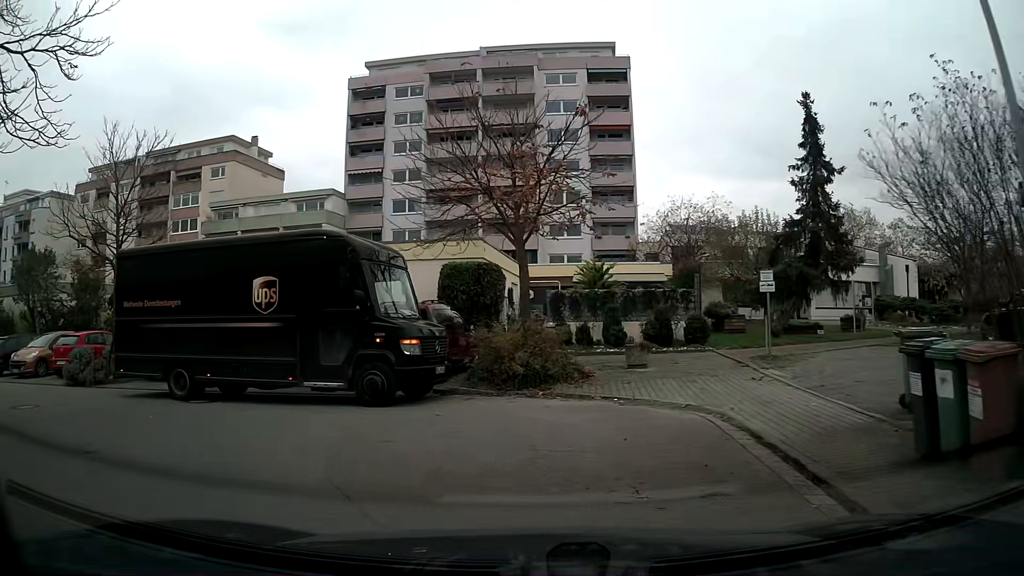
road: residential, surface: asphalt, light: Day
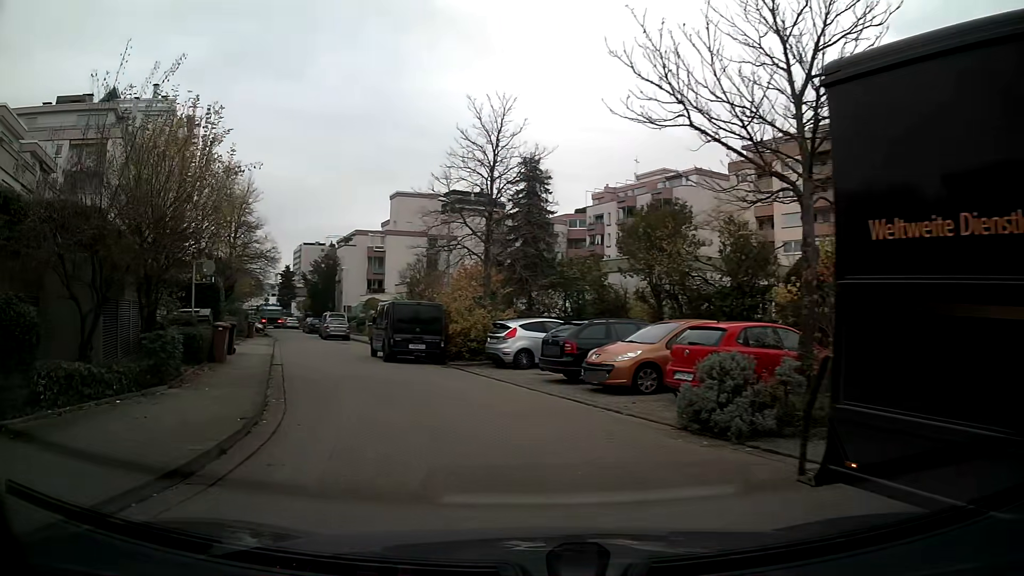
(-5.4, +9.3) m; -57°
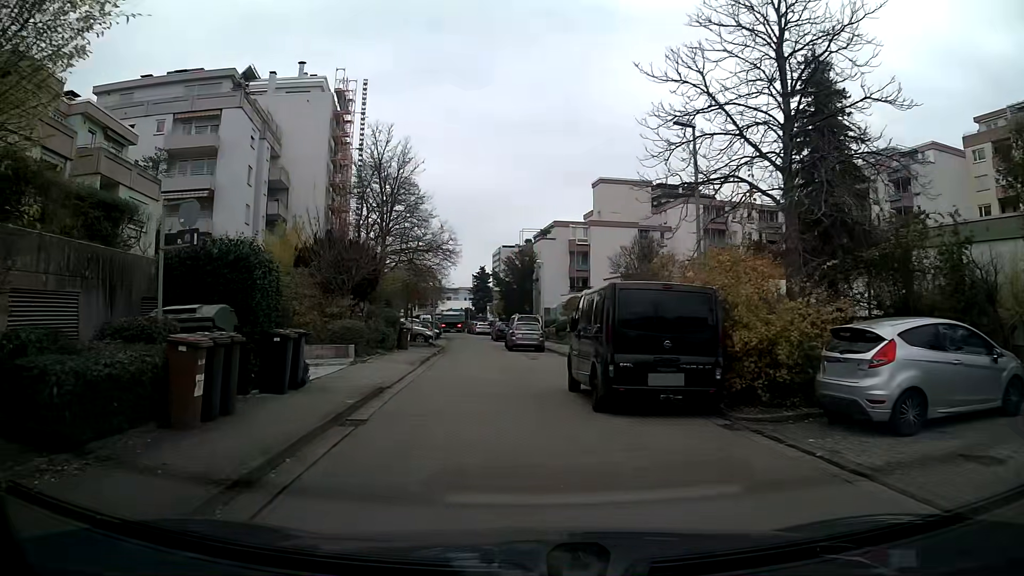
(-1.8, +11.4) m; -16°
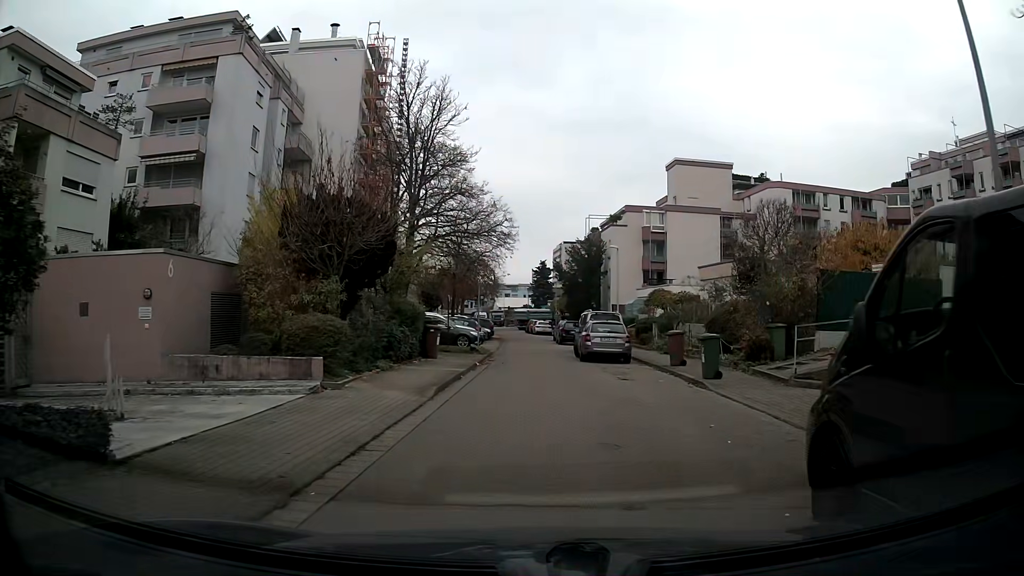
(-0.4, +9.5) m; -3°
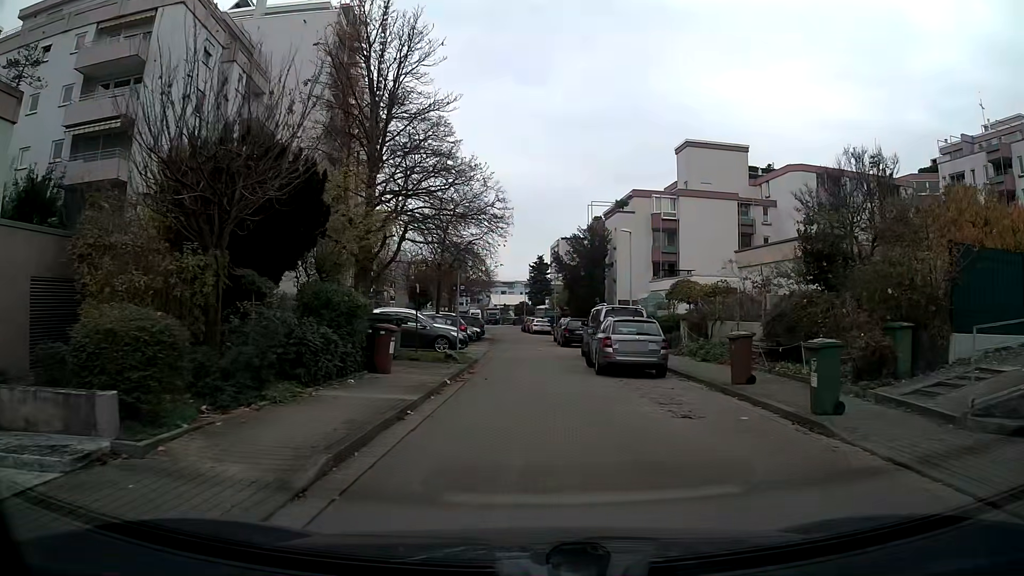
(0.0, +6.8) m; 0°
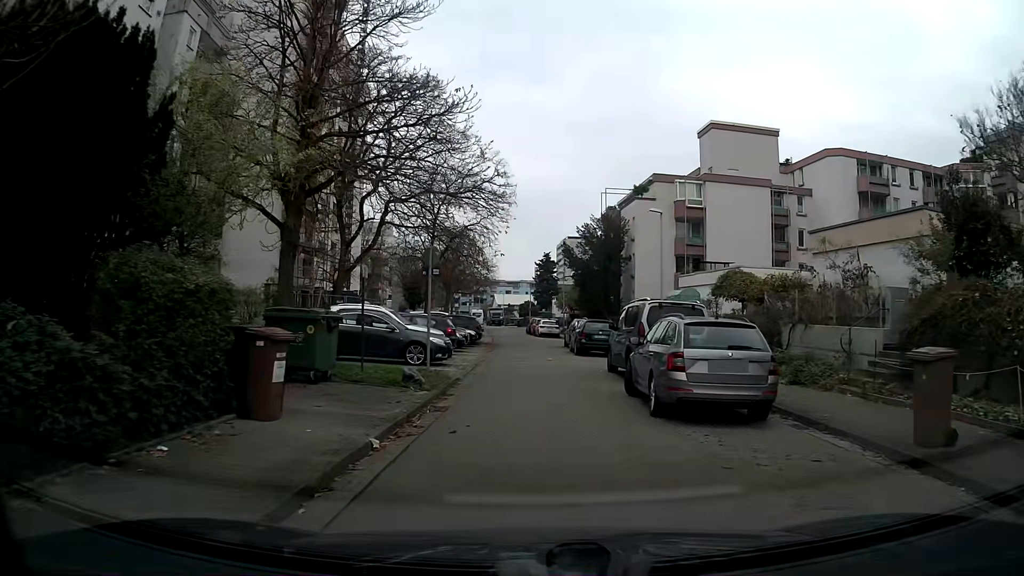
(0.0, +7.1) m; -1°
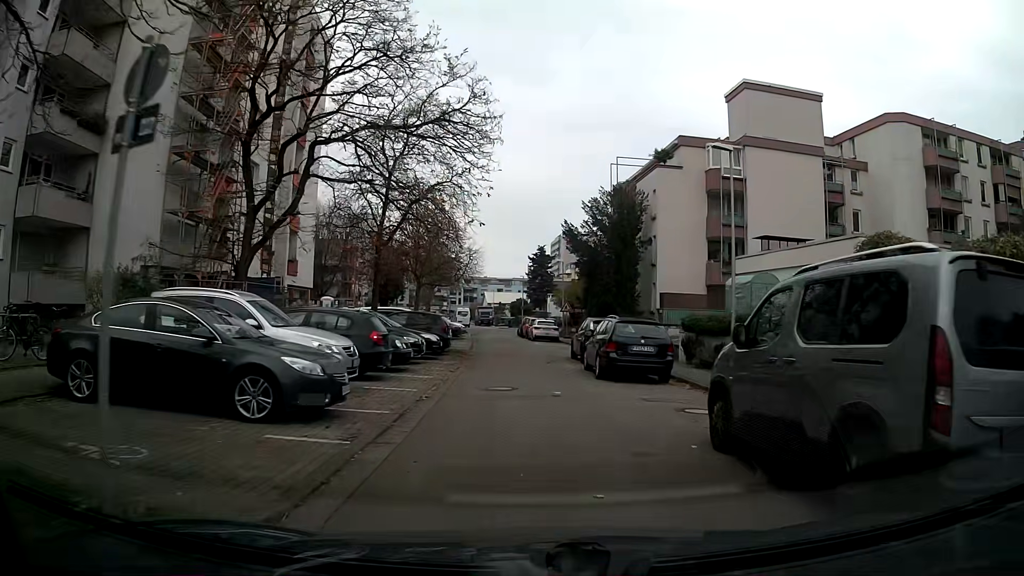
(+0.1, +11.1) m; +1°
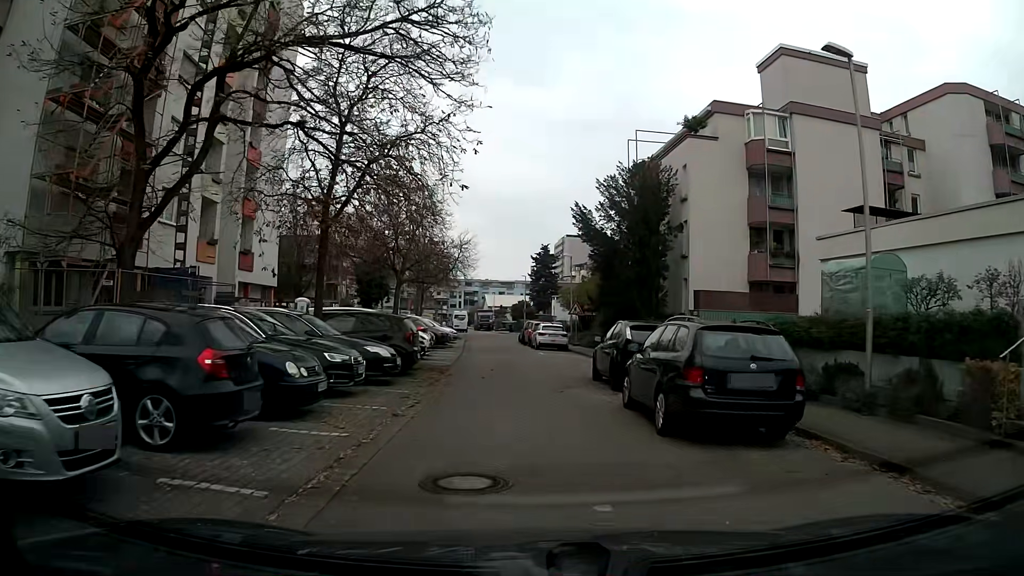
(-0.1, +7.4) m; -2°
(0, +10) (0, +20) (-1, +30) (-1, +40) (-2, +50) (+3, +58) (+13, +61) (+23, +60) (+33, +59) (+43, +58) m
